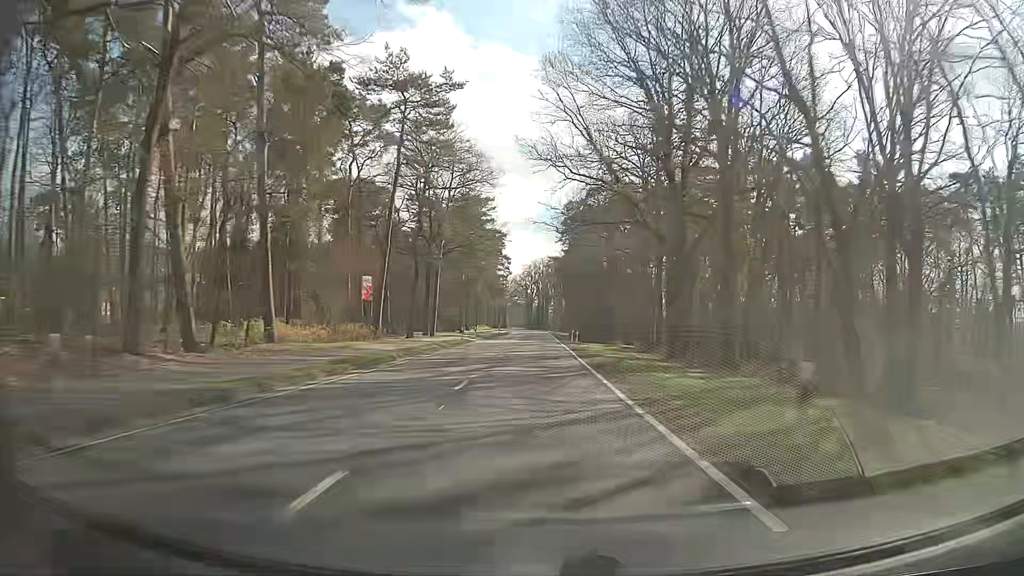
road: secondary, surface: asphalt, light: Day
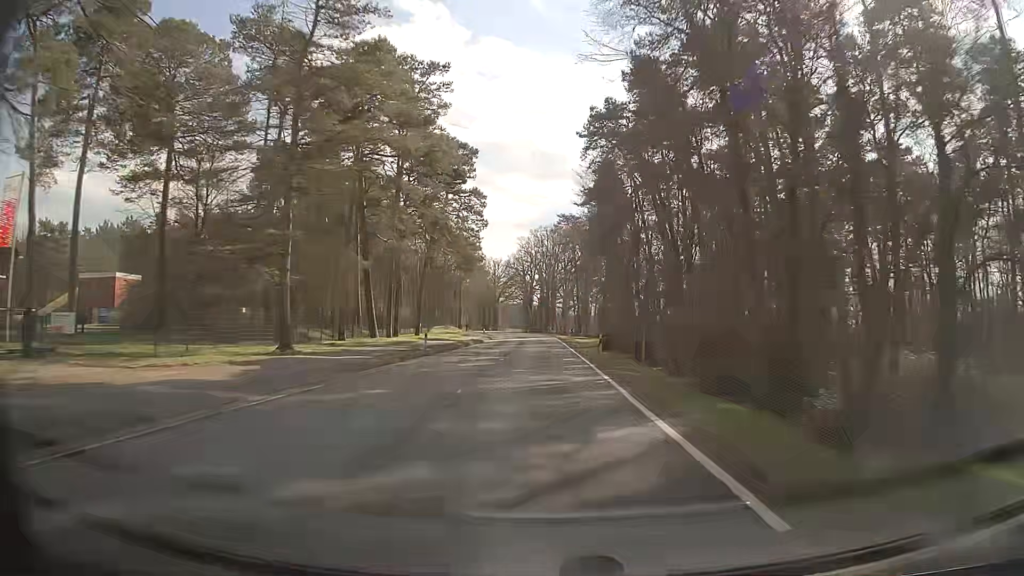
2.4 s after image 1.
(-0.4, +63.4) m; -1°
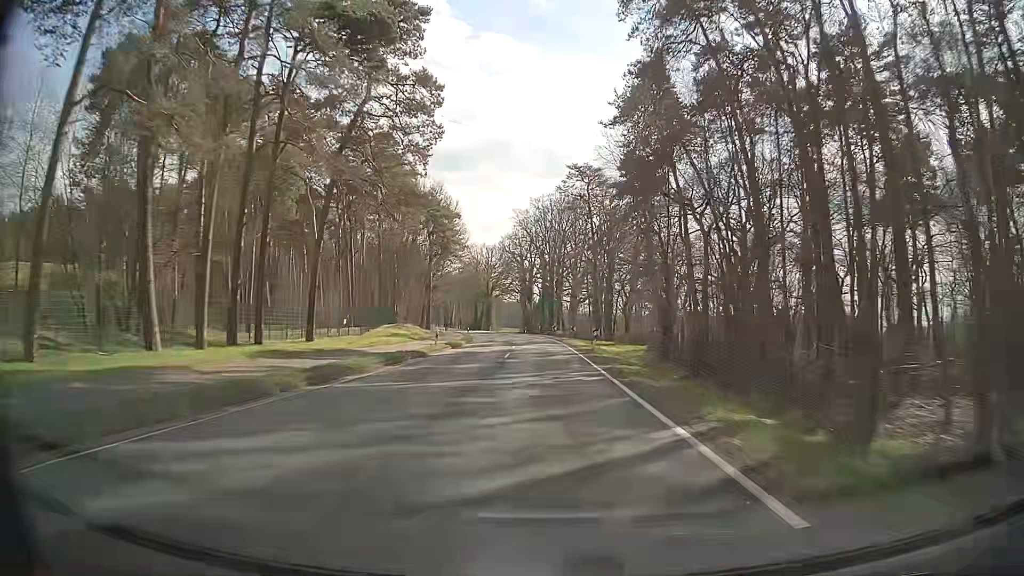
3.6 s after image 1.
(0.0, +31.7) m; 0°
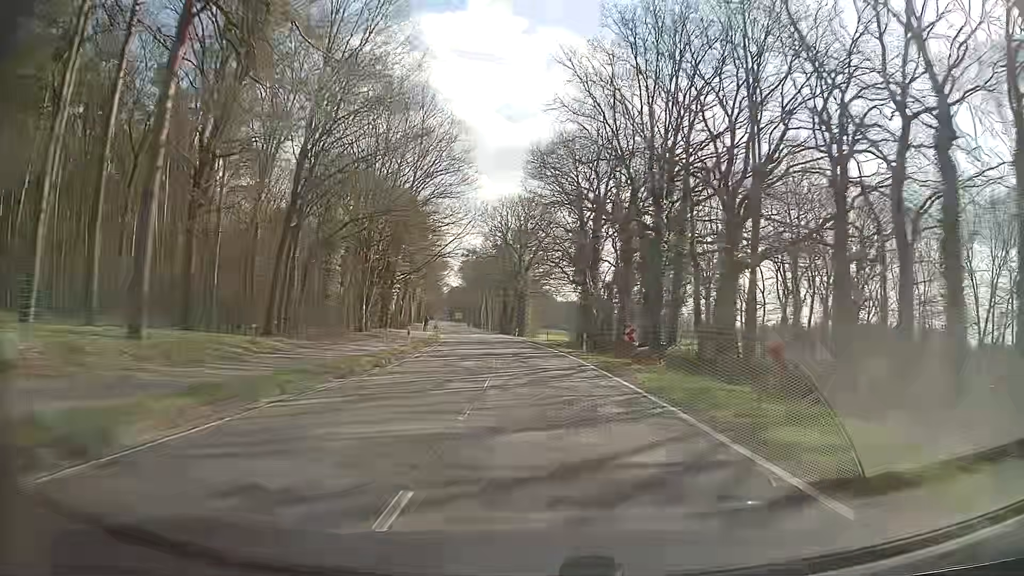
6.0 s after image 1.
(-1.5, +63.3) m; -4°
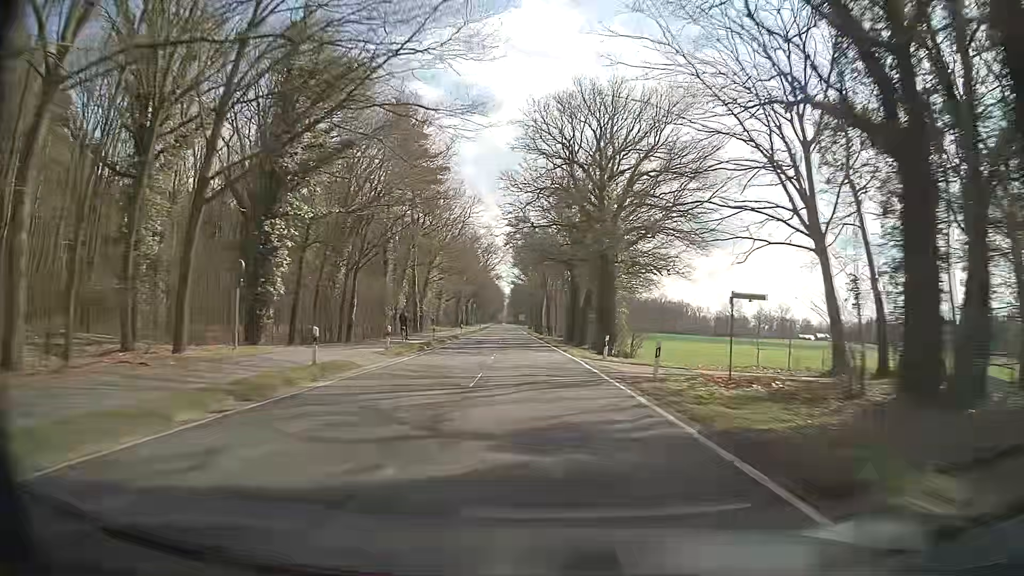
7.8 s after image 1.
(-2.6, +47.3) m; -6°
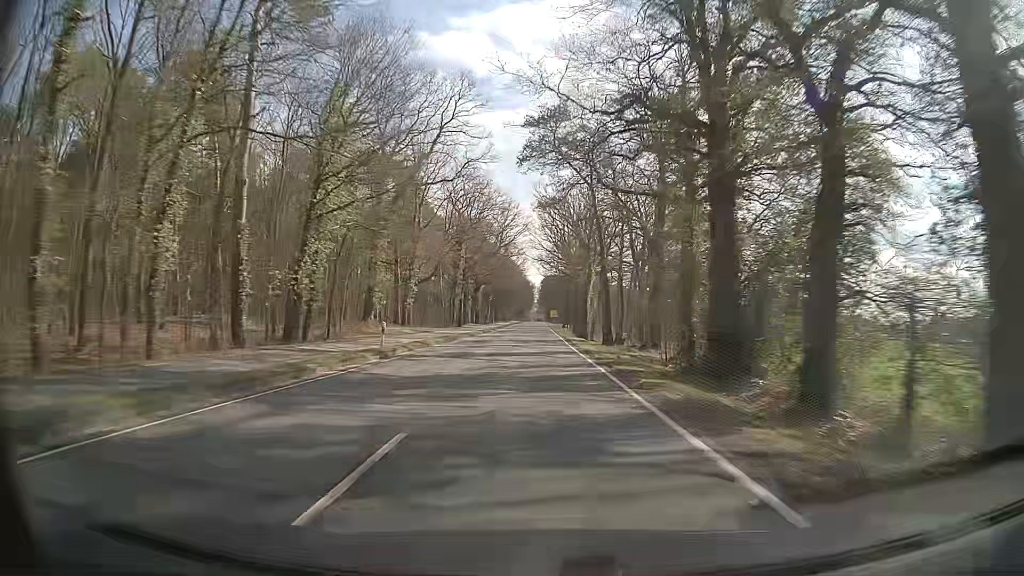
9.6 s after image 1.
(-1.7, +47.2) m; -3°
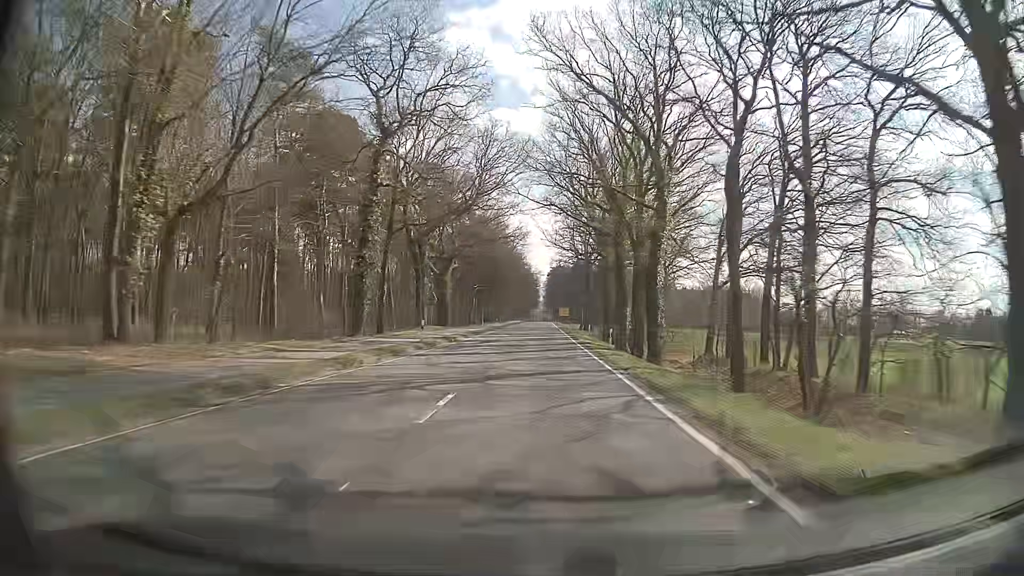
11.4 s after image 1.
(-0.2, +43.0) m; -1°
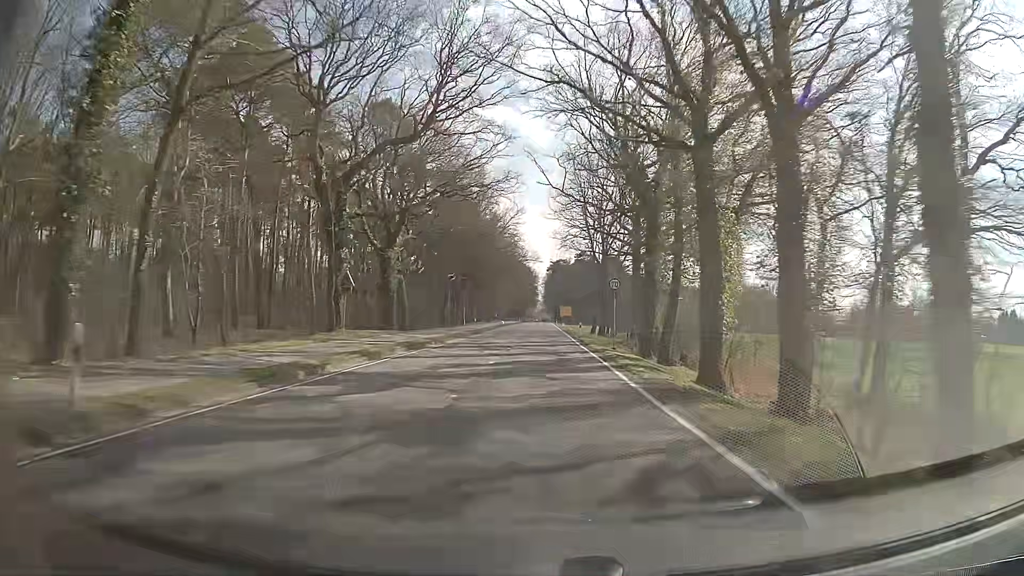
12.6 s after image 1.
(+0.2, +24.7) m; +1°
(0, +10) (0, +20) (0, +30) (0, +40) (0, +50) (0, +60) (0, +70) (0, +80) (0, +90) (0, +100) m
